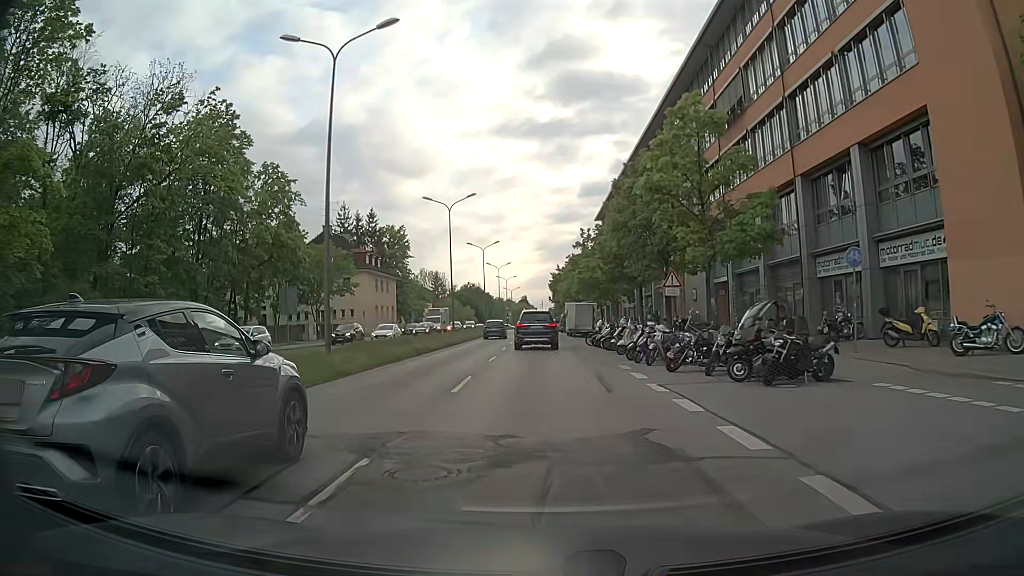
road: secondary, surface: asphalt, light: Day
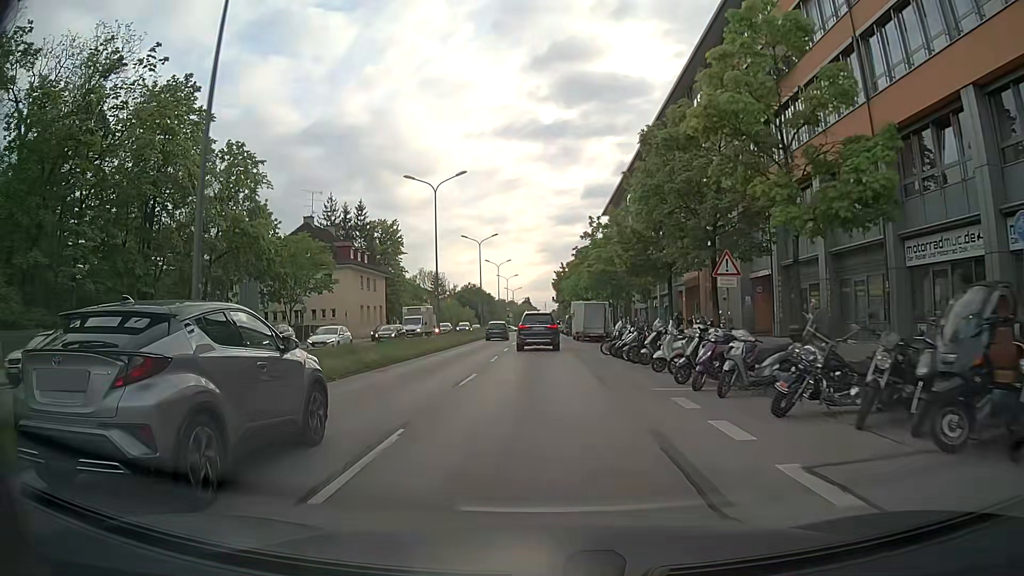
(-0.1, +8.0) m; 0°
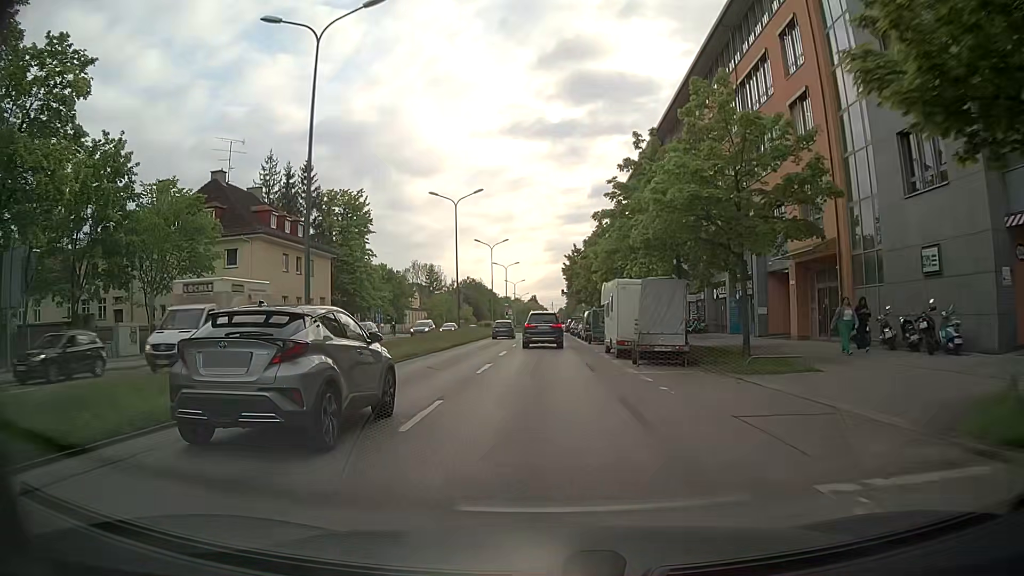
(-0.1, +23.9) m; 0°
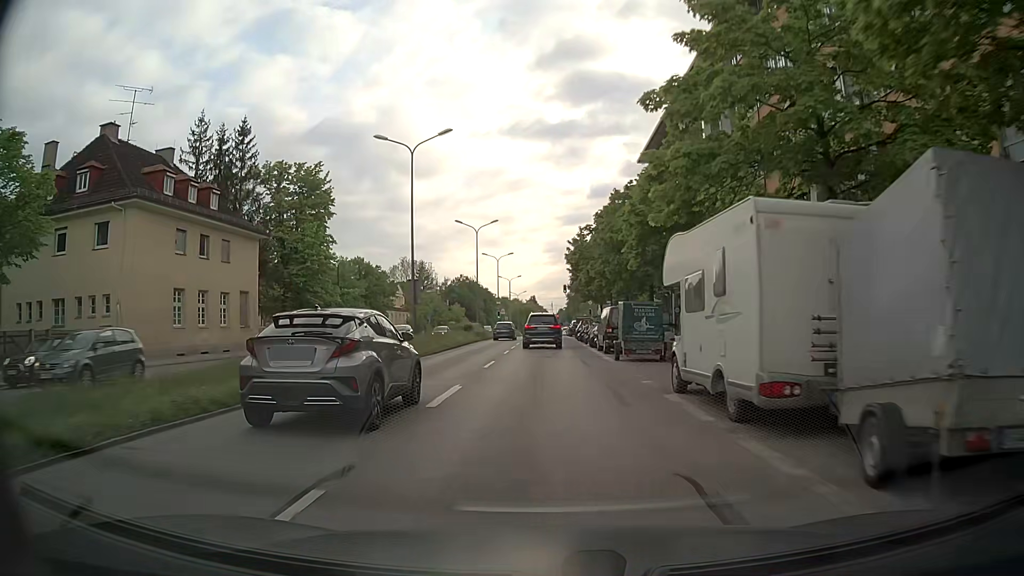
(-0.2, +15.7) m; 0°
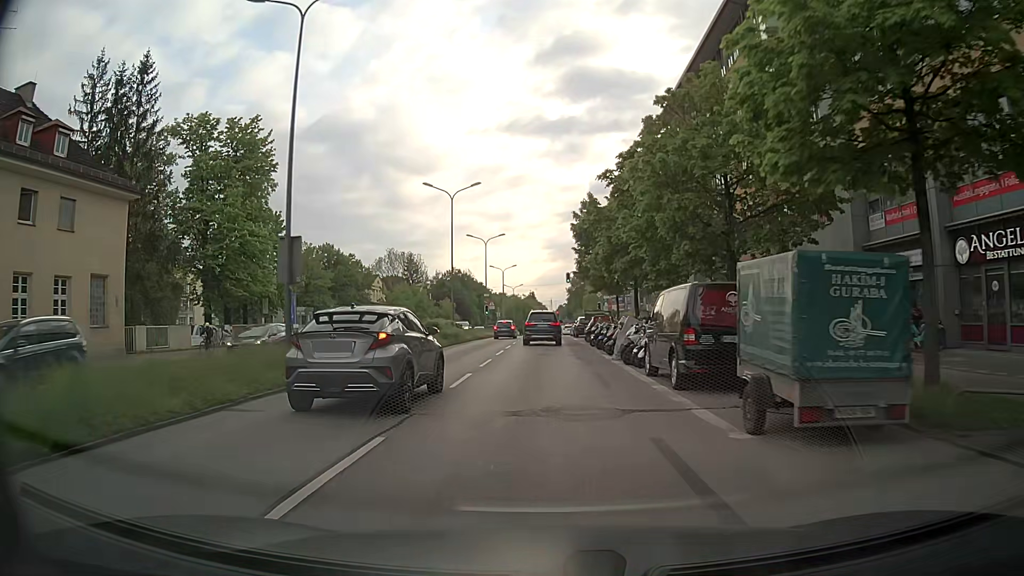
(0.0, +15.8) m; 0°
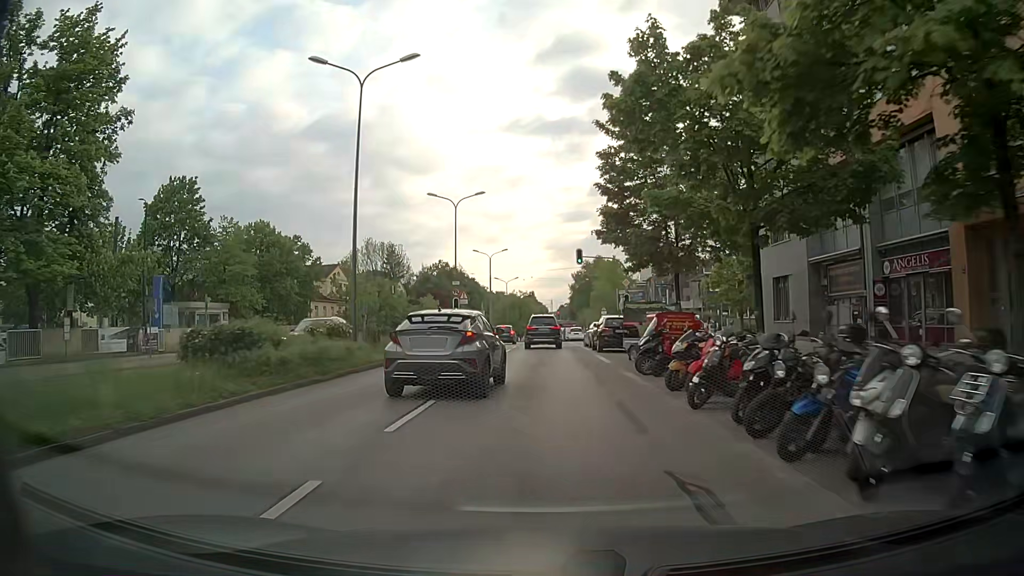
(+0.1, +23.5) m; 0°
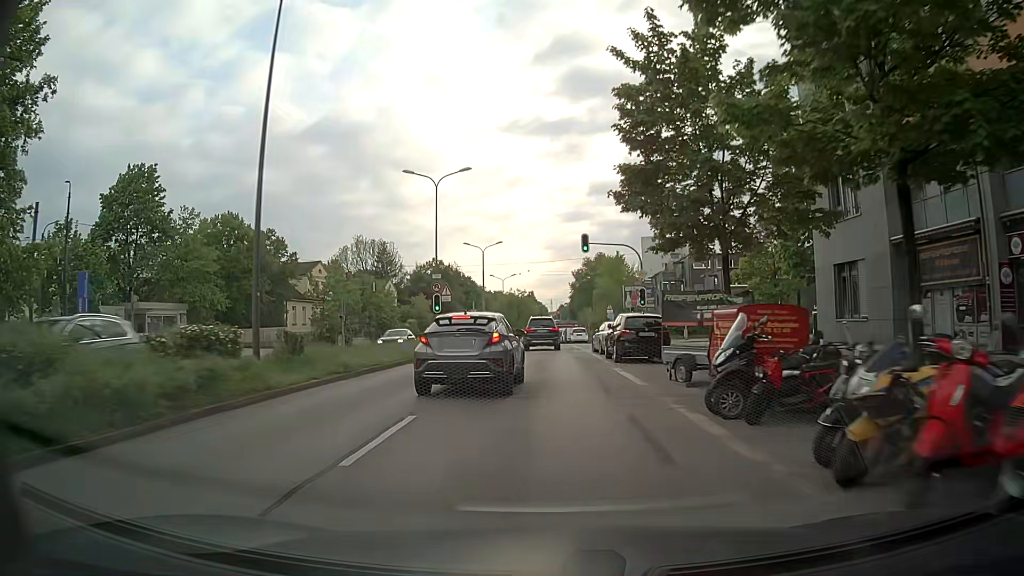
(0.0, +7.8) m; 0°
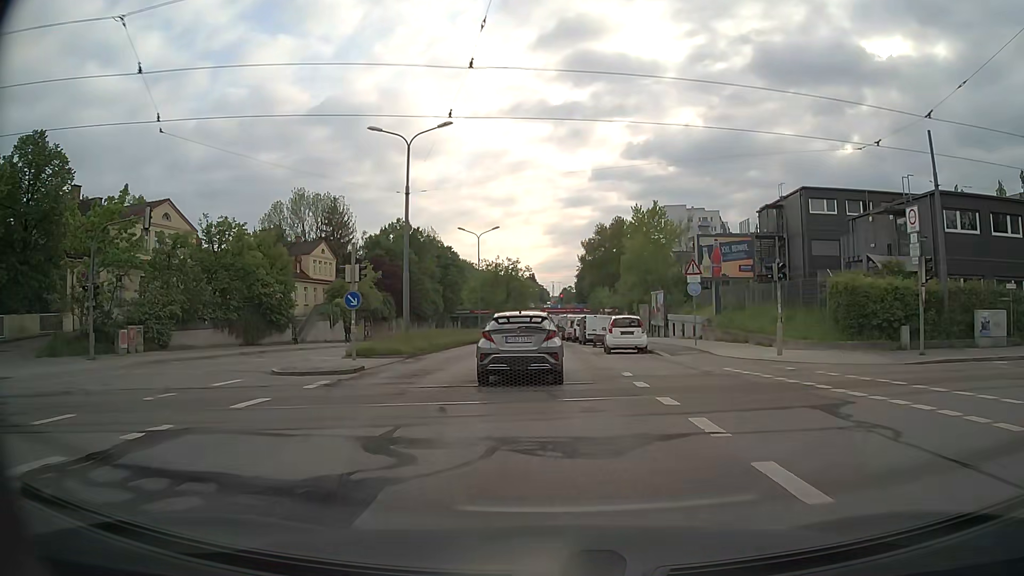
(-0.1, +39.0) m; 0°
(0, +10) (0, +20) (0, +30) (0, +40) (-1, +50) (-1, +60) (-1, +70) (-1, +80) (-1, +90) (-1, +100) m
